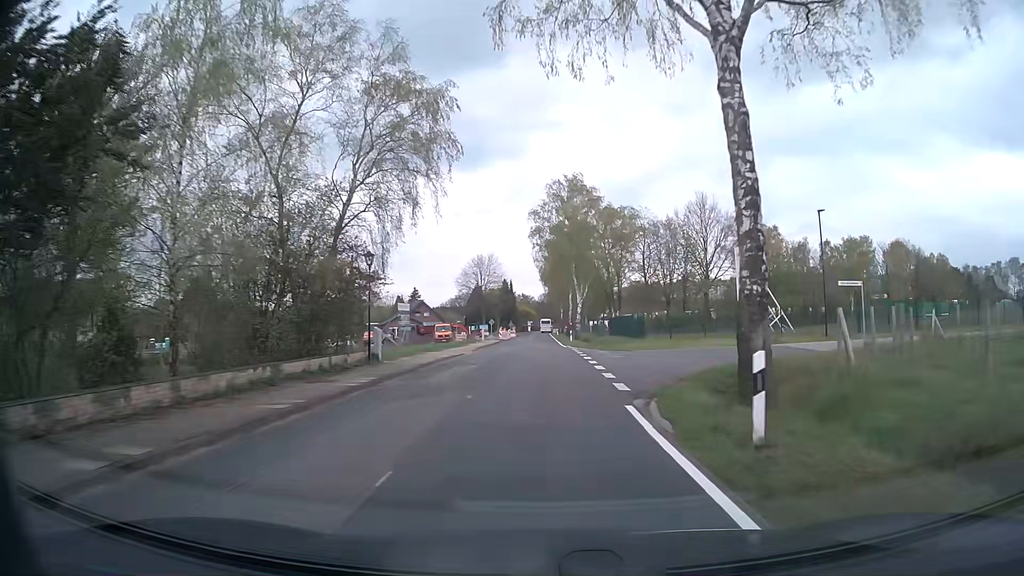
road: secondary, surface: asphalt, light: Day
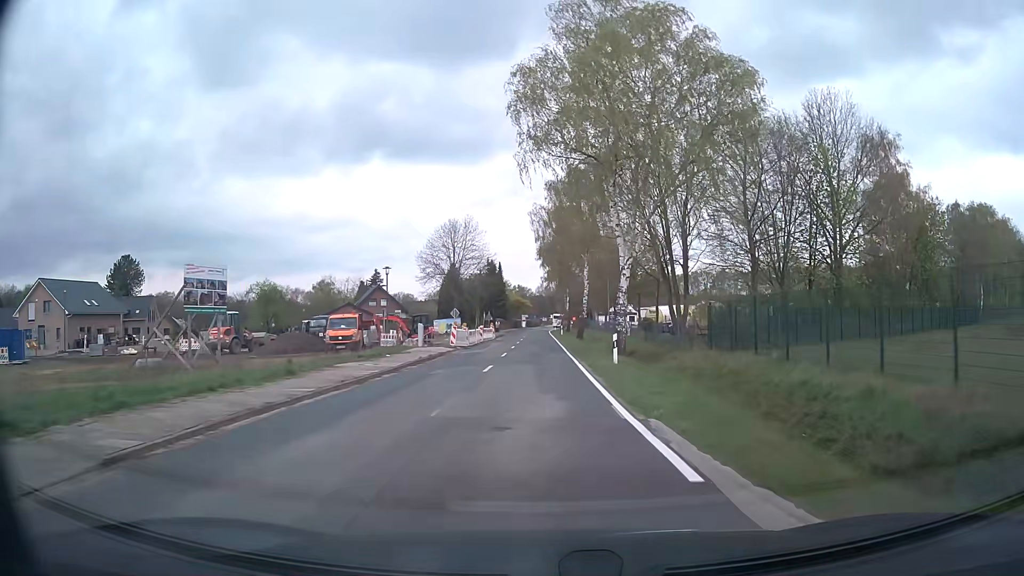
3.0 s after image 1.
(+0.2, +38.8) m; 0°
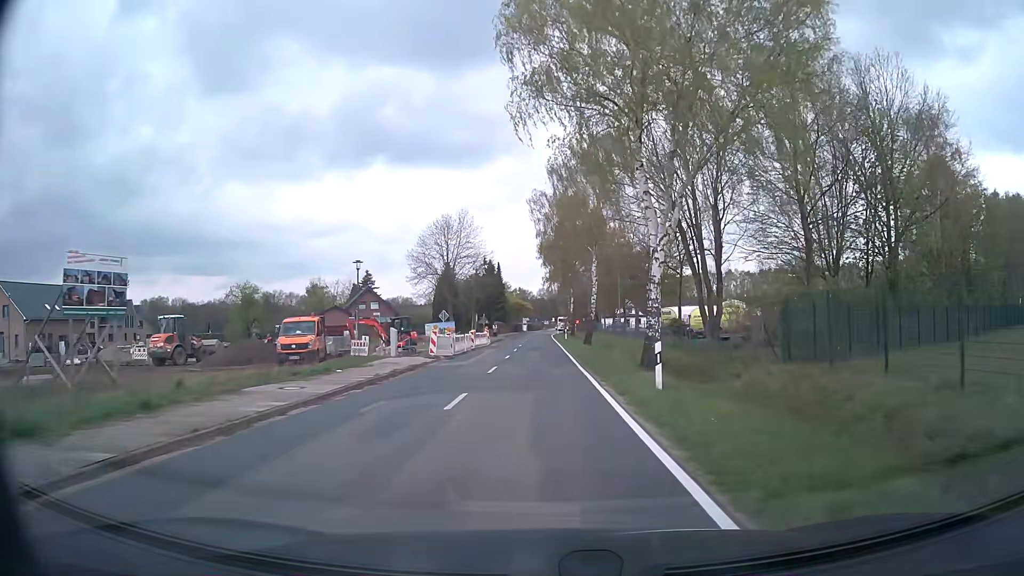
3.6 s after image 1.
(0.0, +7.8) m; -1°
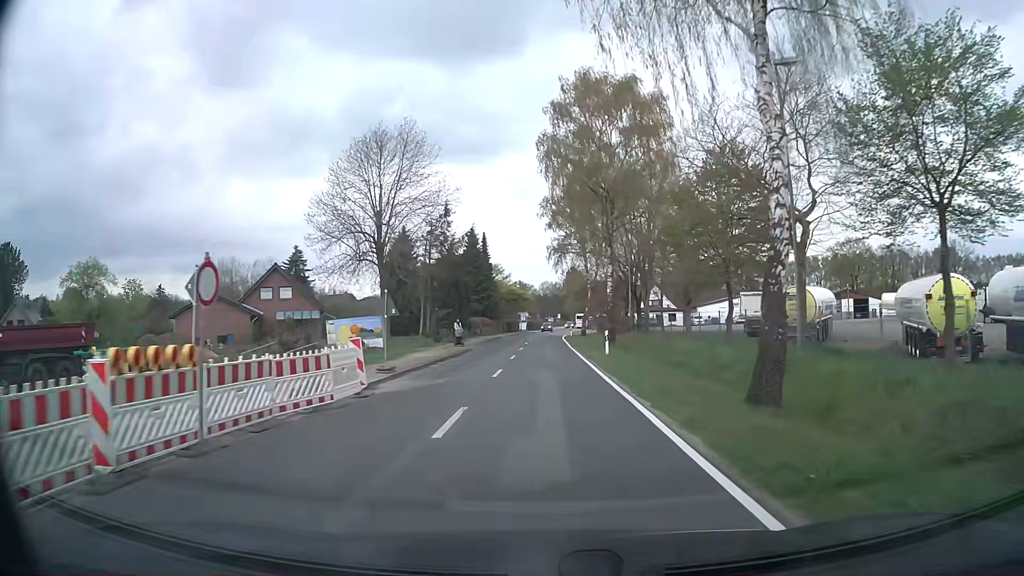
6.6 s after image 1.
(+0.1, +38.9) m; 0°
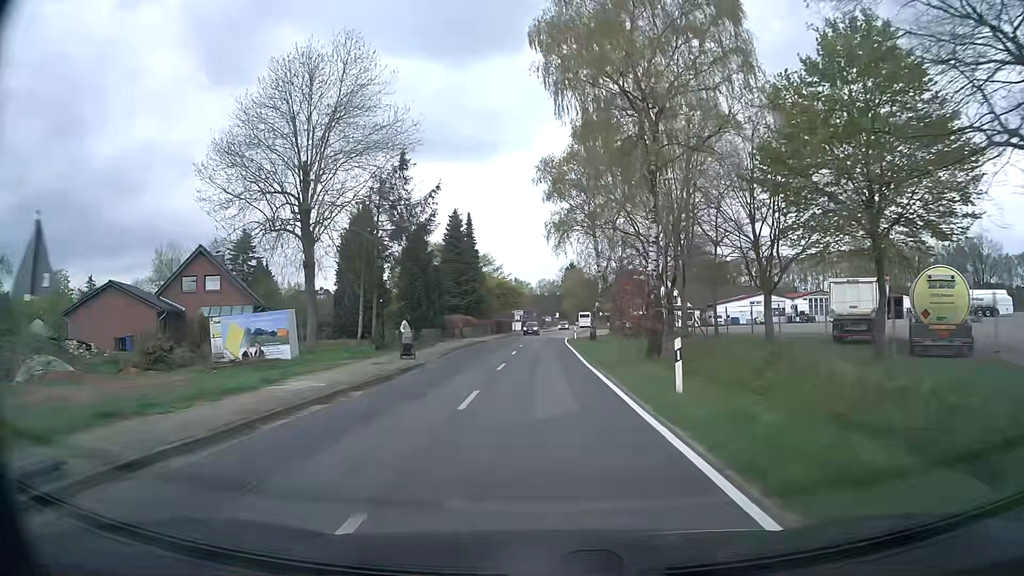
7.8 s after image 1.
(+0.1, +15.5) m; 0°
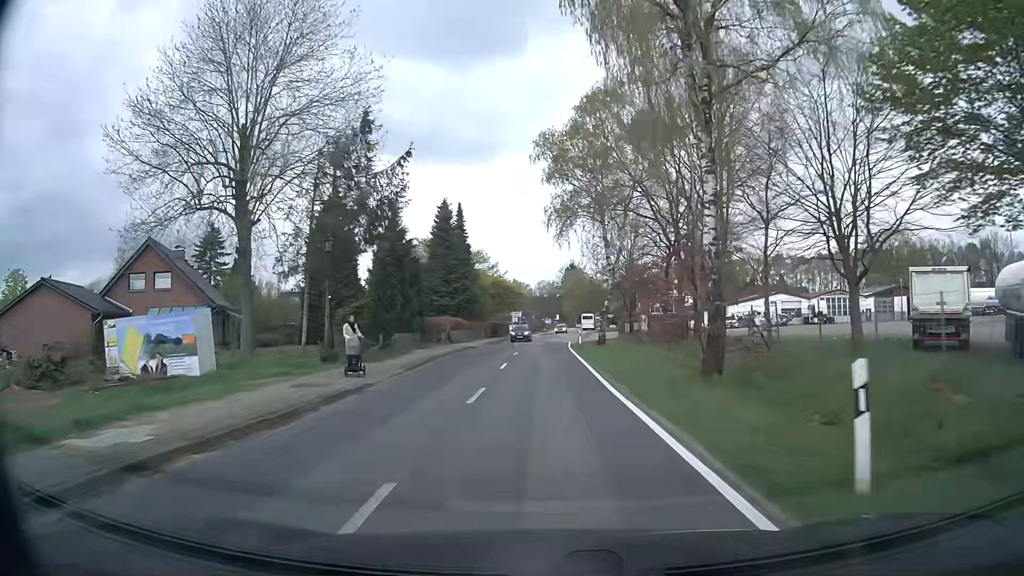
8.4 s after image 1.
(+0.1, +7.8) m; +1°
